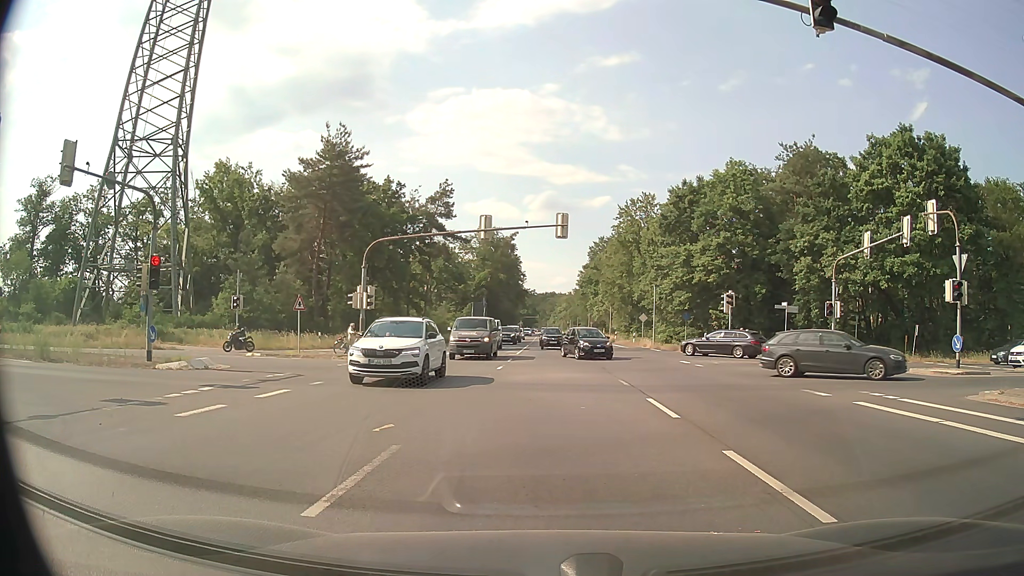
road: primary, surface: asphalt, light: Day
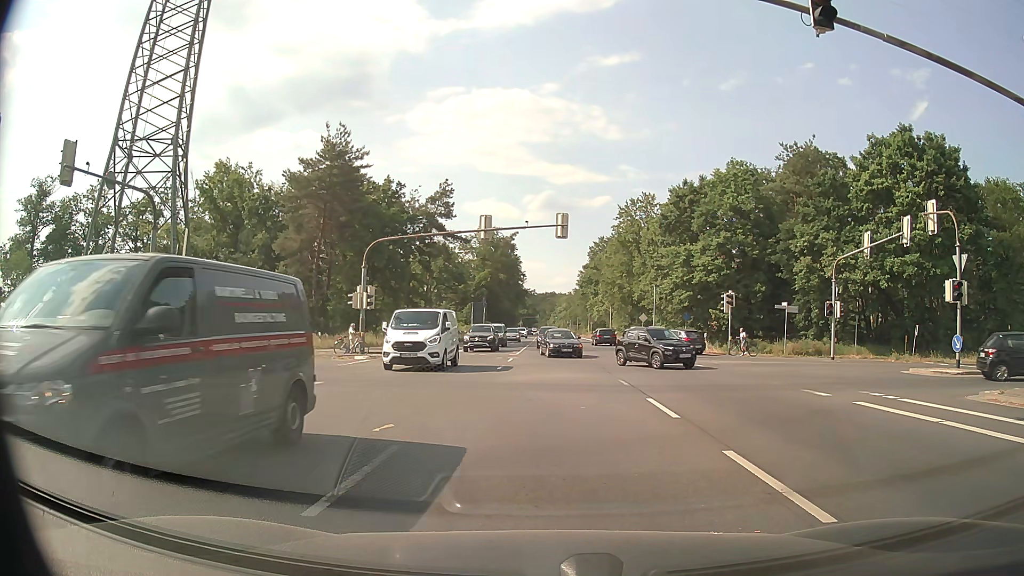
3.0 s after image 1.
(0.0, 0.0) m; 0°
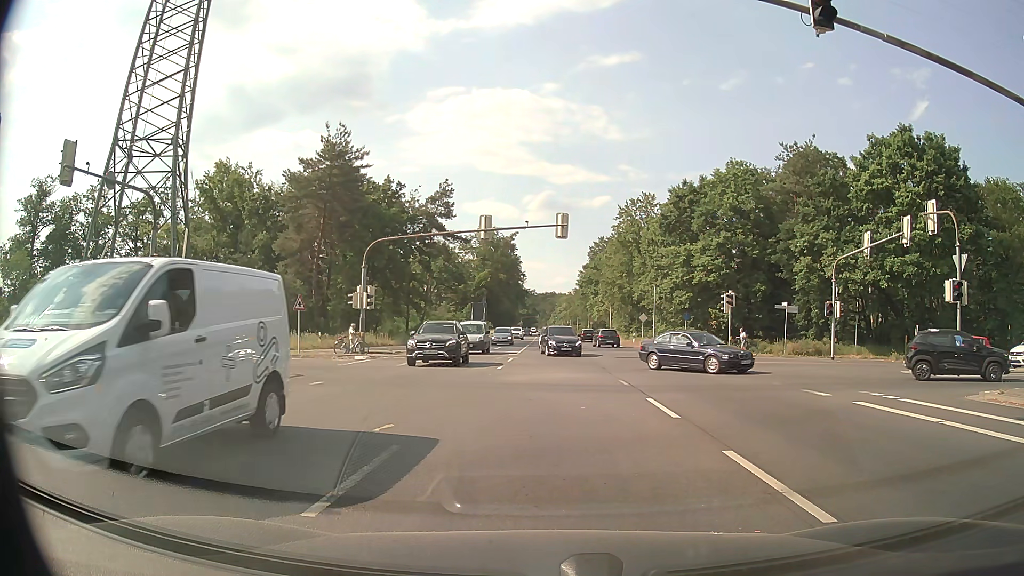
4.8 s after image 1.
(0.0, 0.0) m; 0°
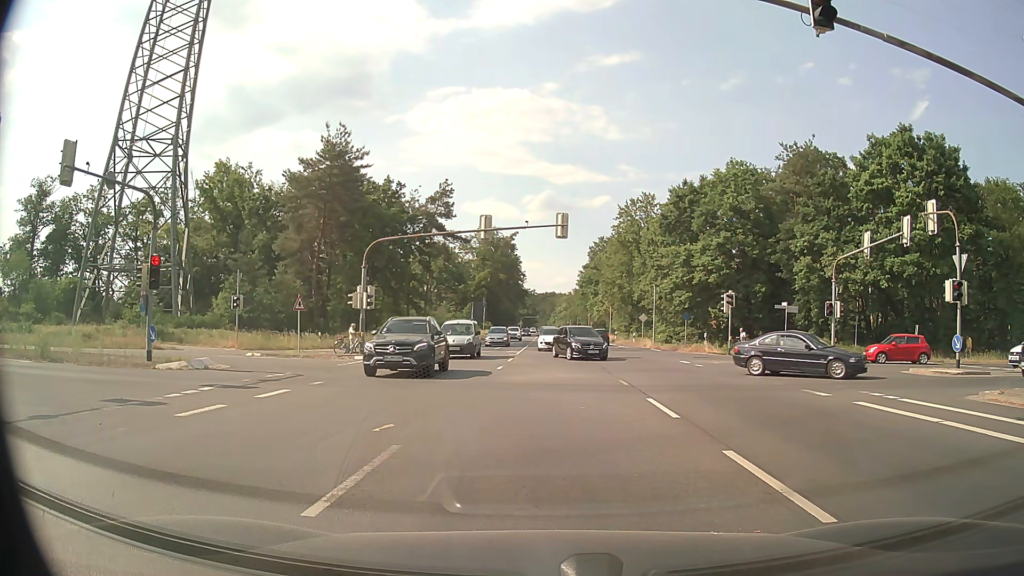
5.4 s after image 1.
(0.0, 0.0) m; 0°
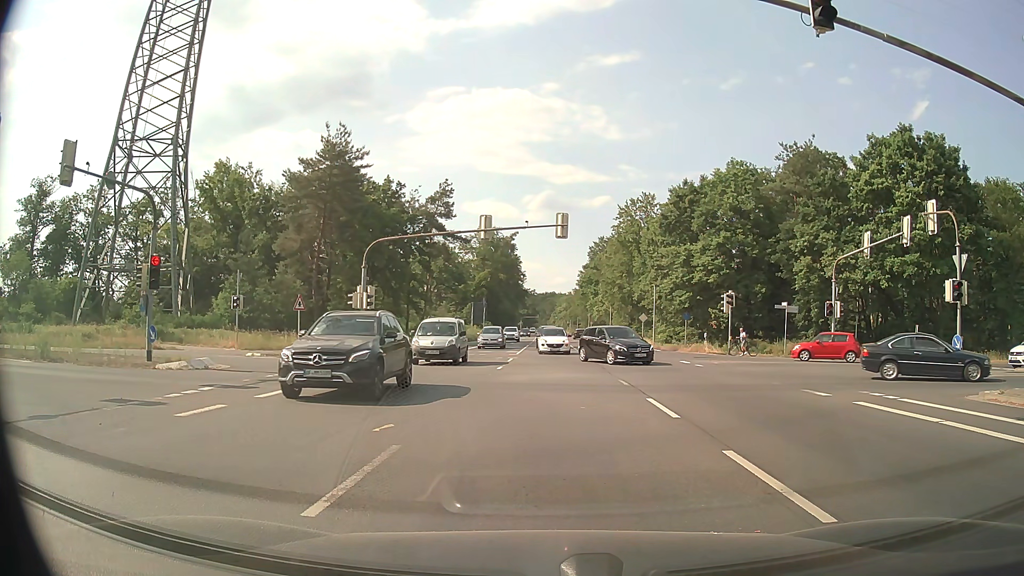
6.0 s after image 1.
(0.0, 0.0) m; 0°
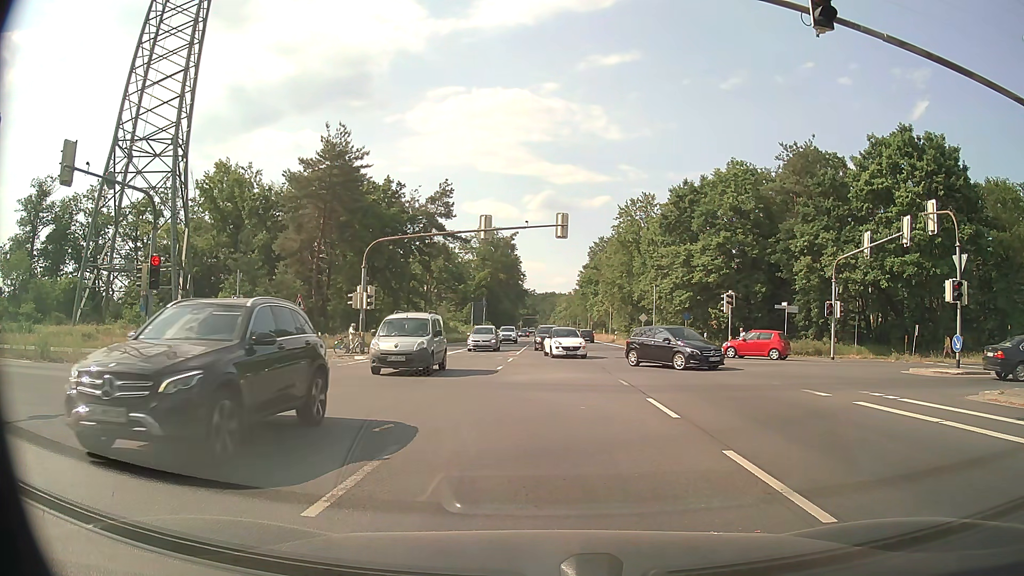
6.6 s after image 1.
(0.0, 0.0) m; 0°
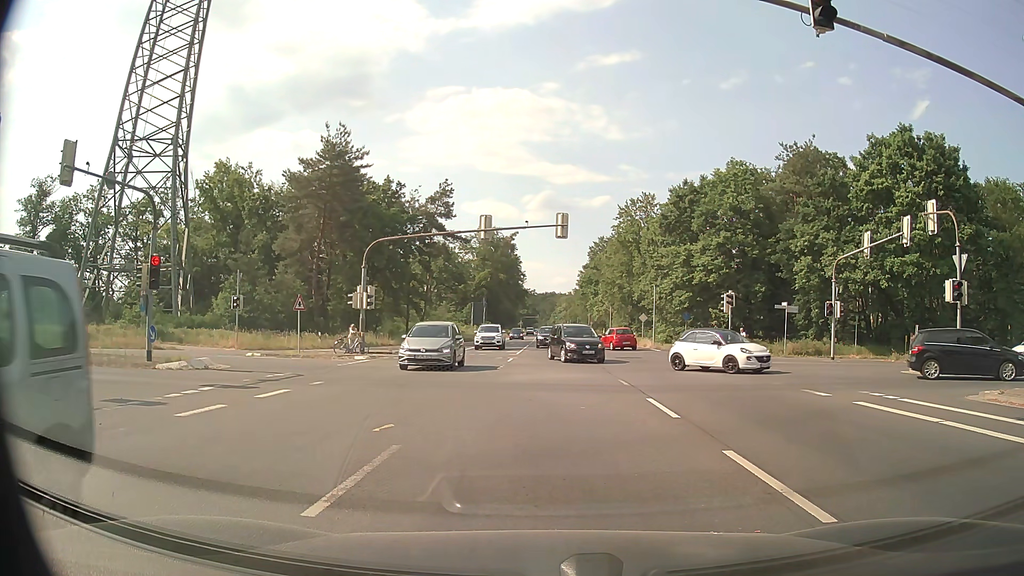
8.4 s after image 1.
(0.0, 0.0) m; 0°
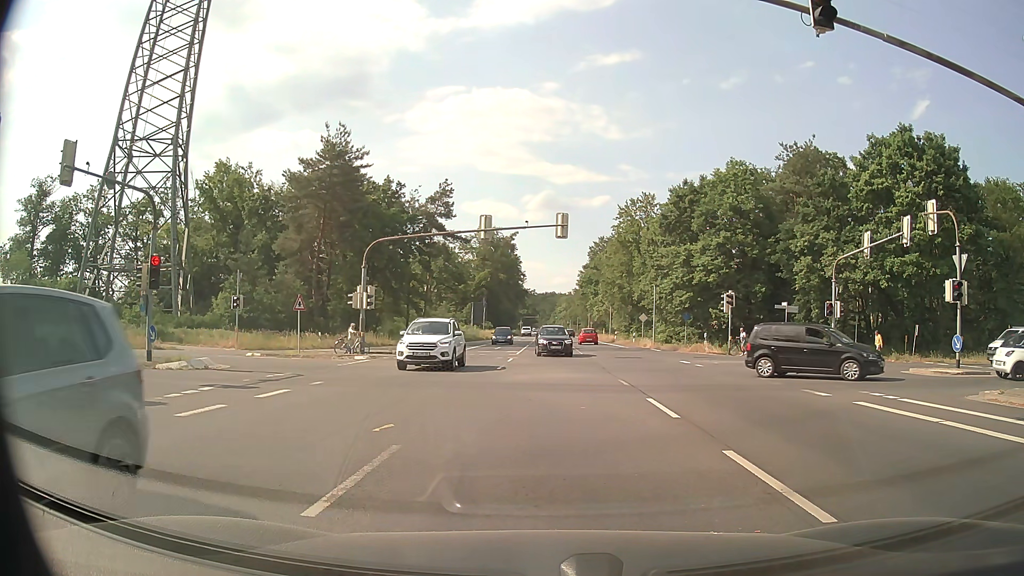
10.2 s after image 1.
(0.0, 0.0) m; 0°
